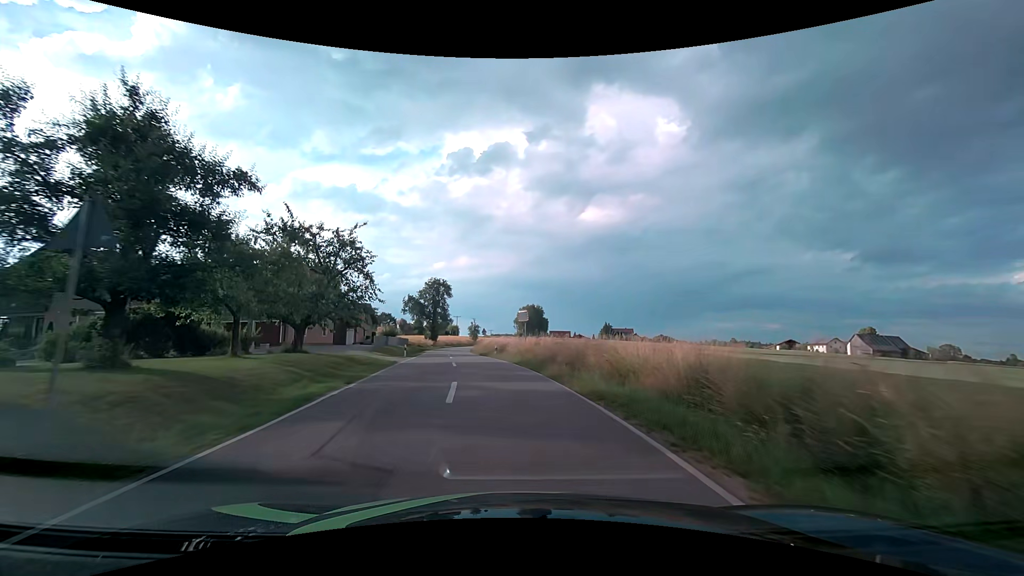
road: tertiary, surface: asphalt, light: Day
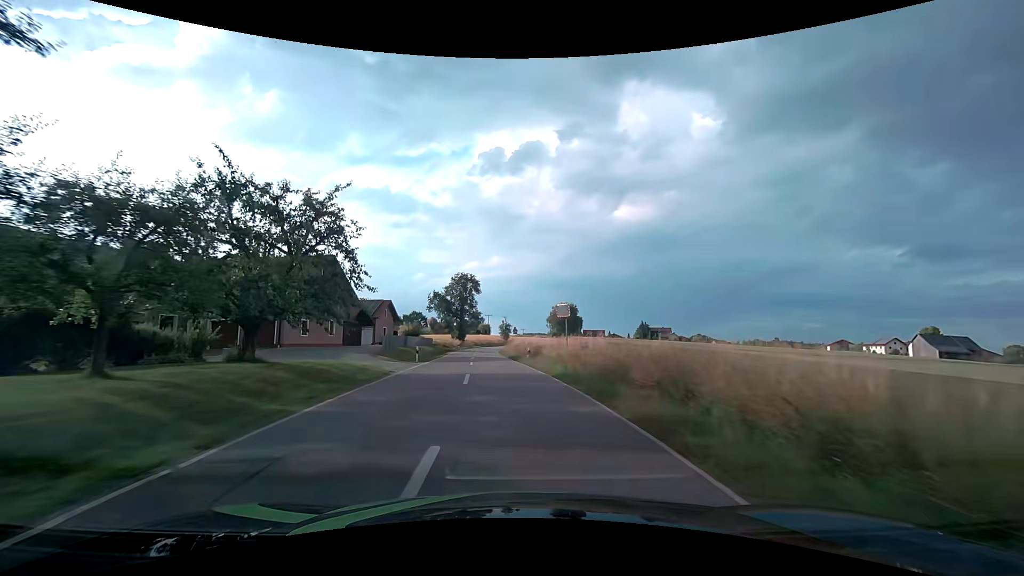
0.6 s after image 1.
(-0.2, +7.8) m; -3°
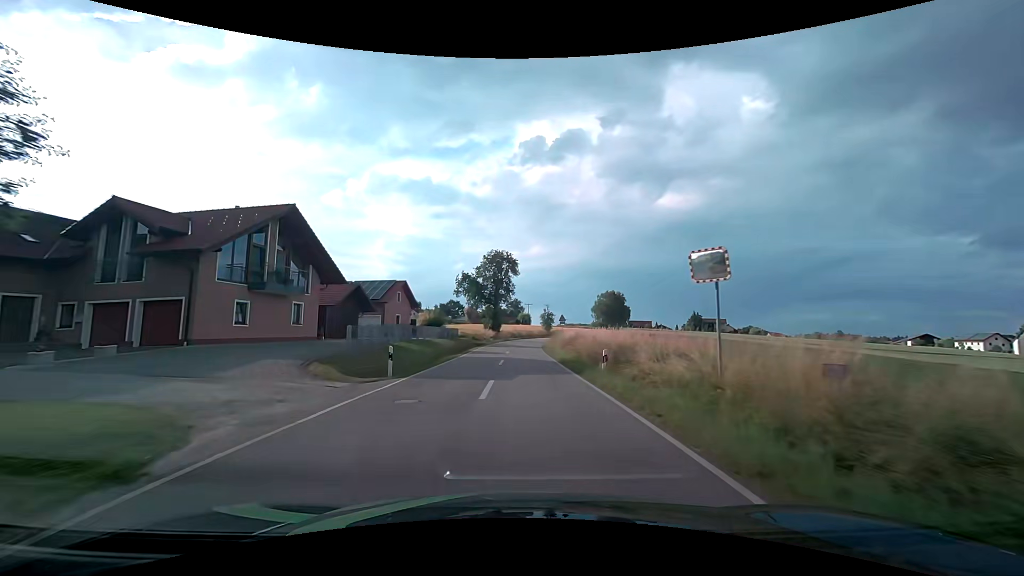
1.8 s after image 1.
(-0.7, +15.7) m; -5°
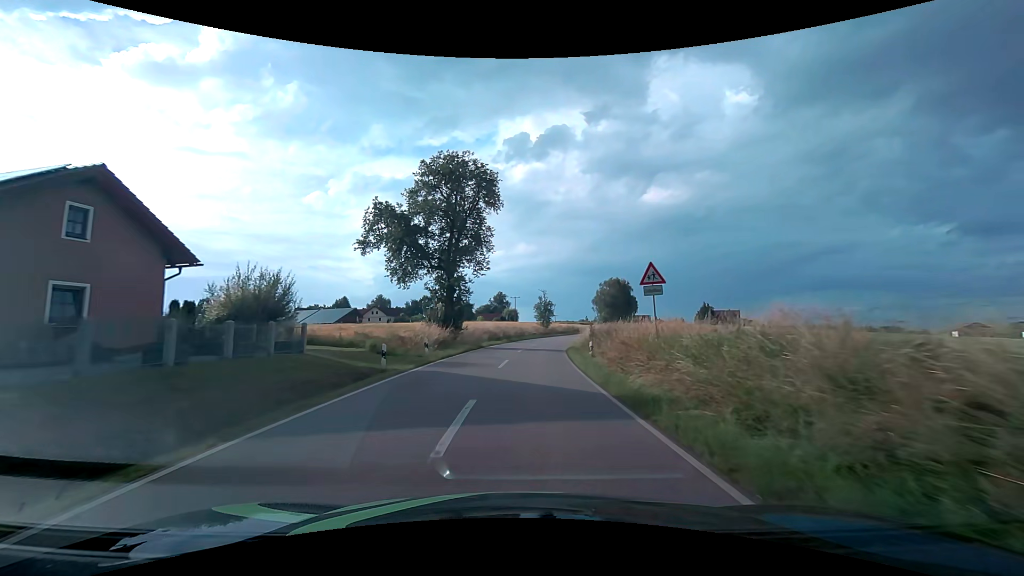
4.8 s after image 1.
(+0.2, +40.5) m; +2°
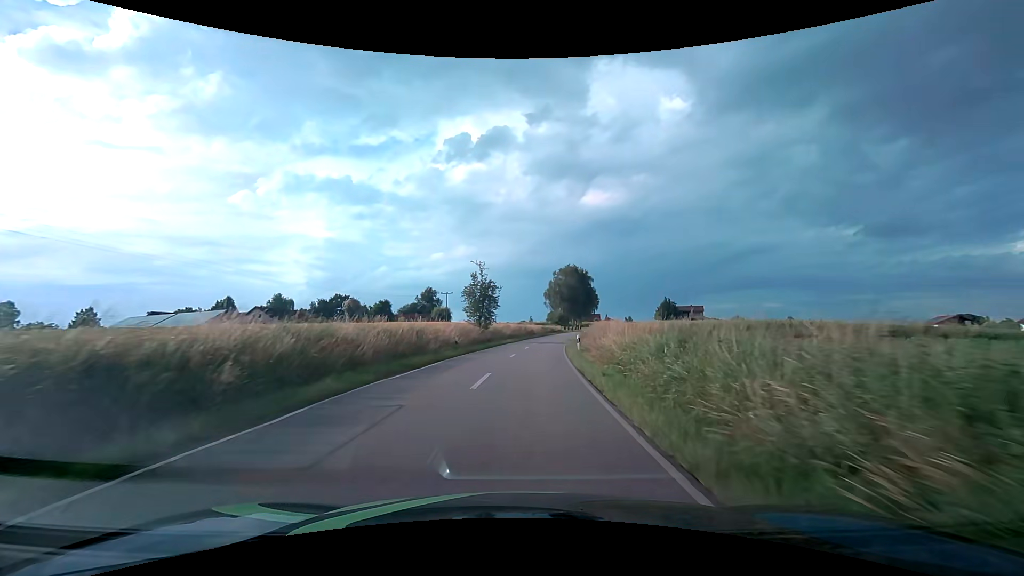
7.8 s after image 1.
(+2.3, +41.6) m; +7°
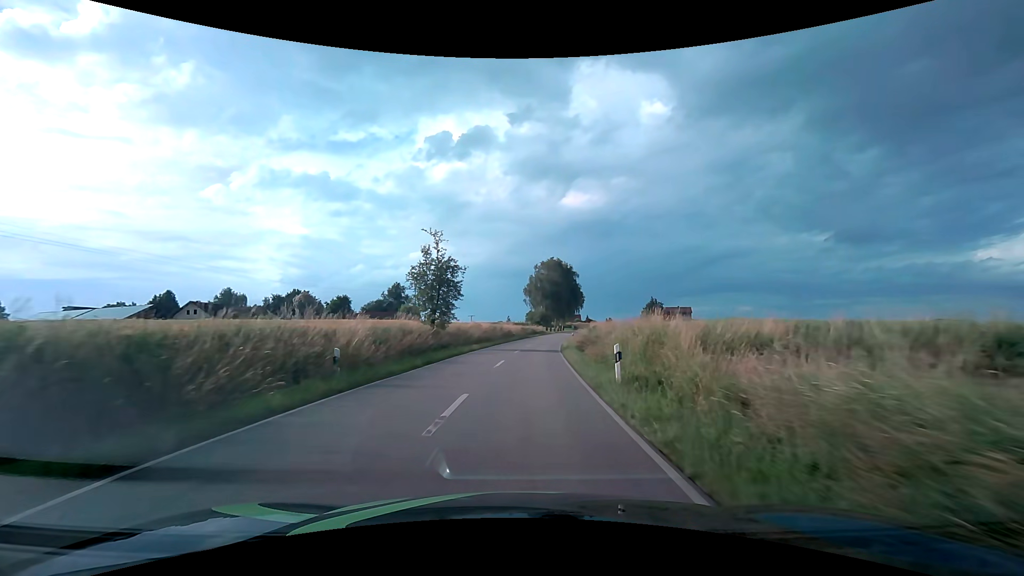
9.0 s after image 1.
(+0.4, +16.7) m; +3°
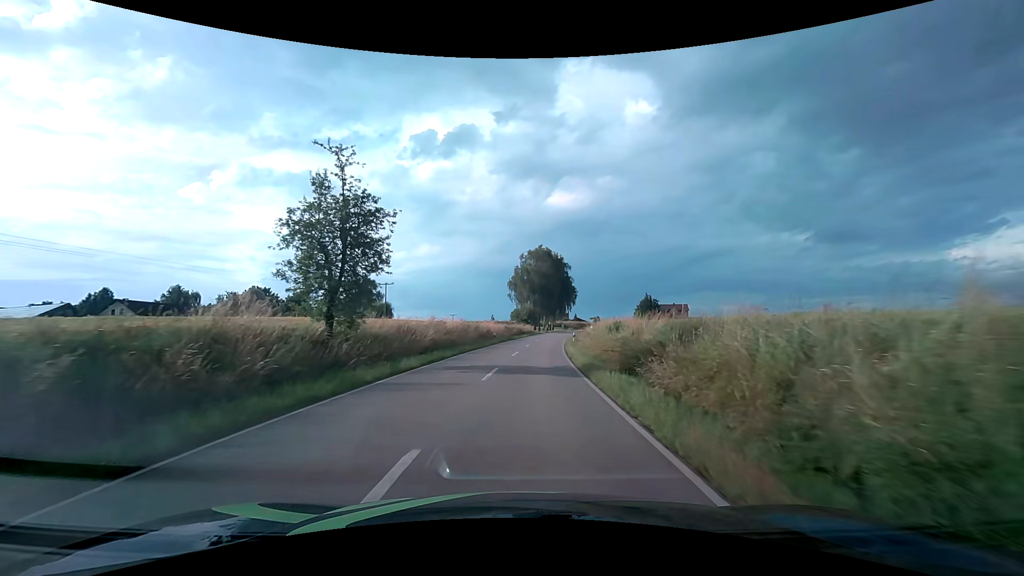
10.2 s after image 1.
(+0.3, +16.8) m; +2°
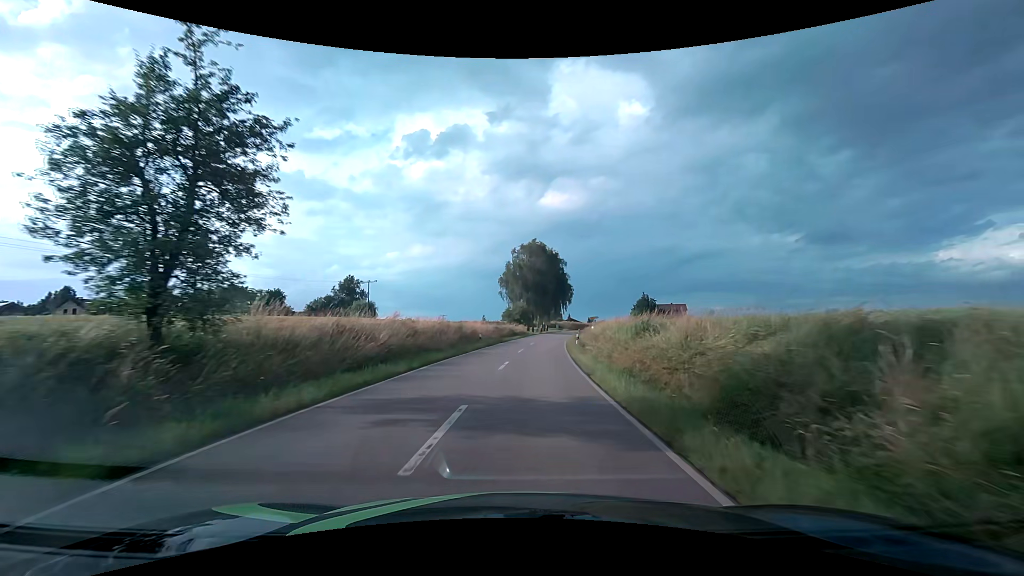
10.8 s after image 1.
(0.0, +8.4) m; +1°
(0, +10) (+1, +20) (+1, +30) (+2, +40) (+3, +50) (+4, +60) (+6, +70) (+7, +80) (+8, +90) (+10, +99) m
